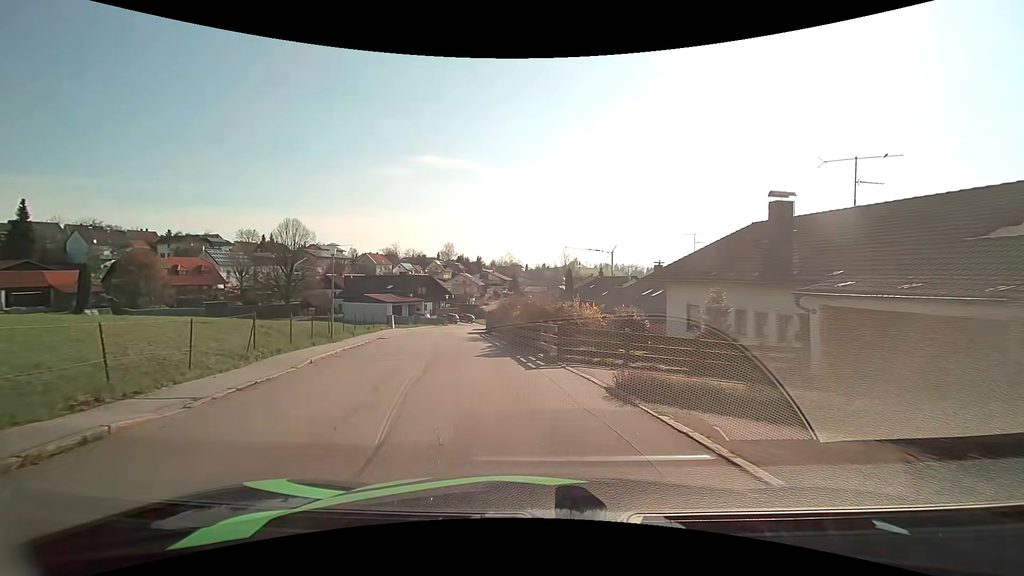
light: Day
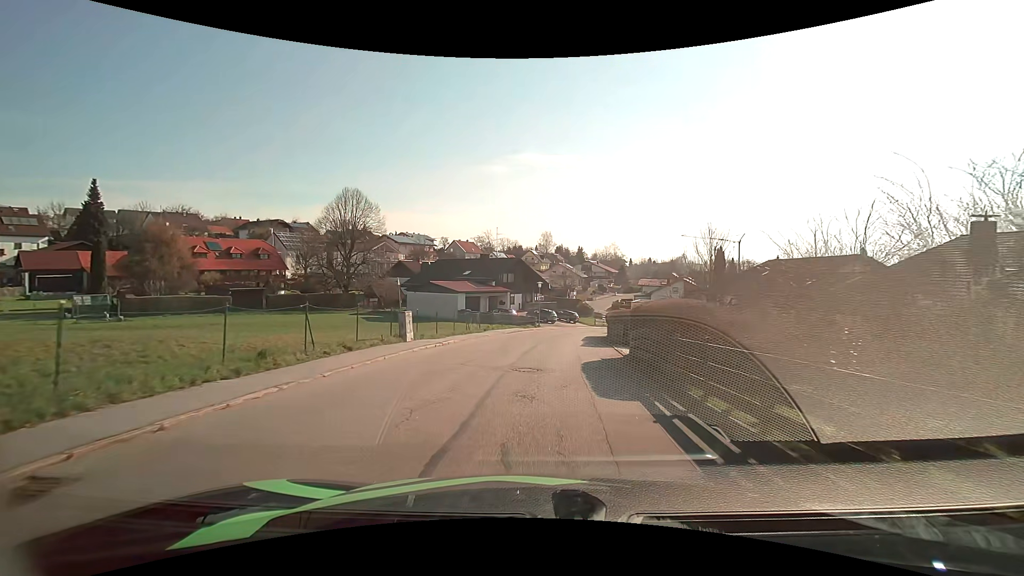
(-3.9, +24.5) m; -12°
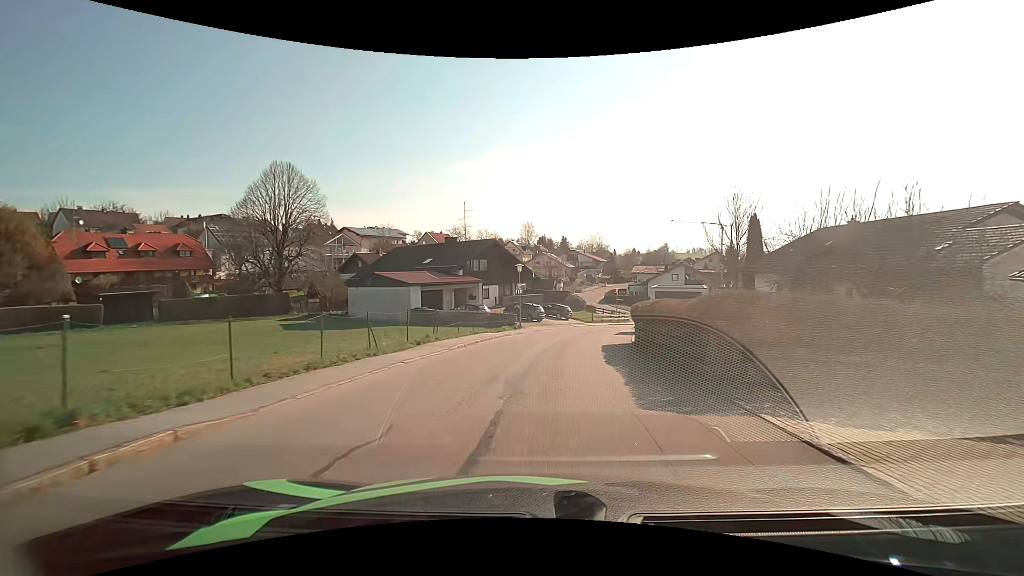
(+0.2, +15.1) m; +2°
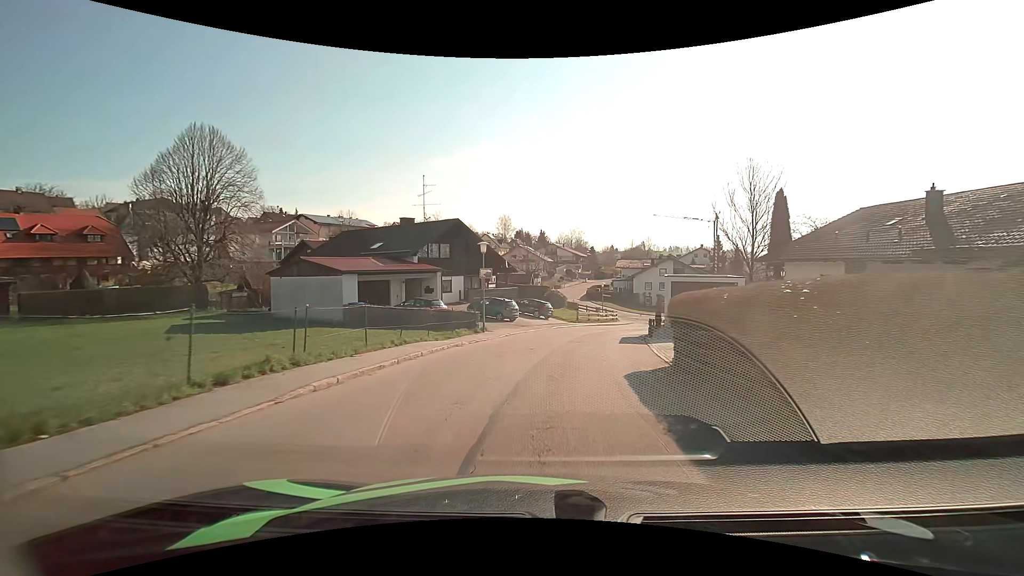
(+0.2, +10.1) m; +2°
